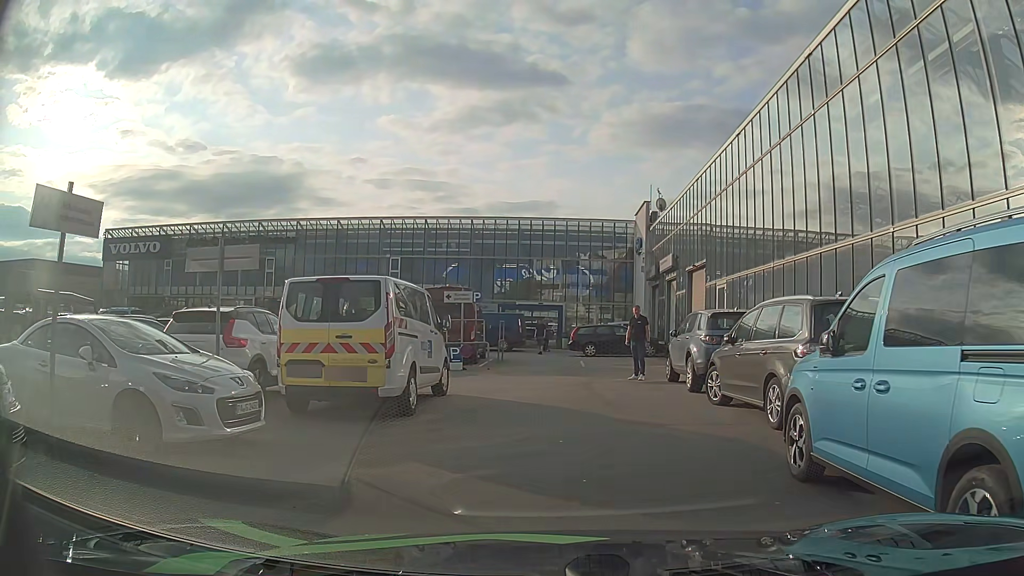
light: Day
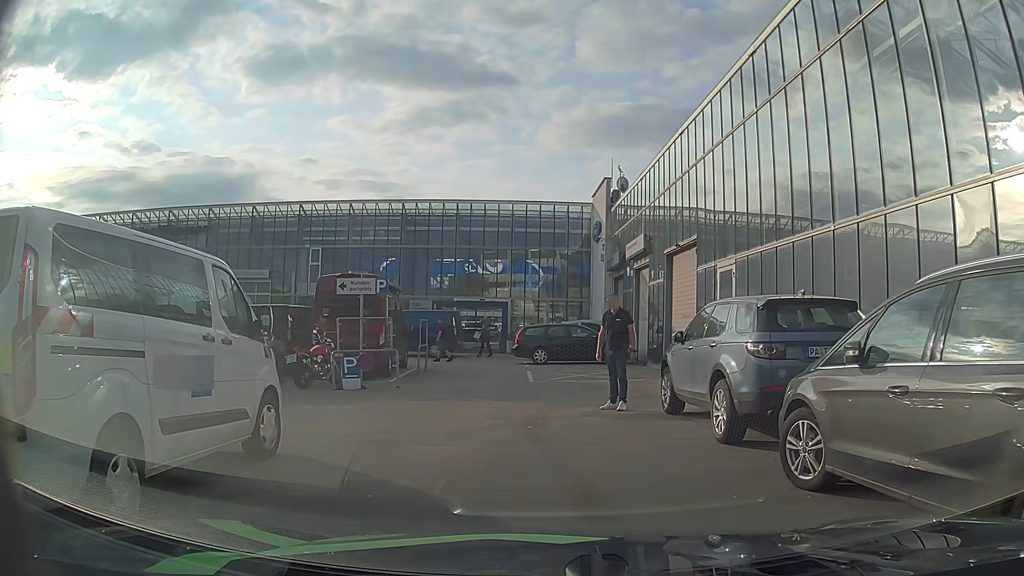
(0.0, +6.2) m; +4°
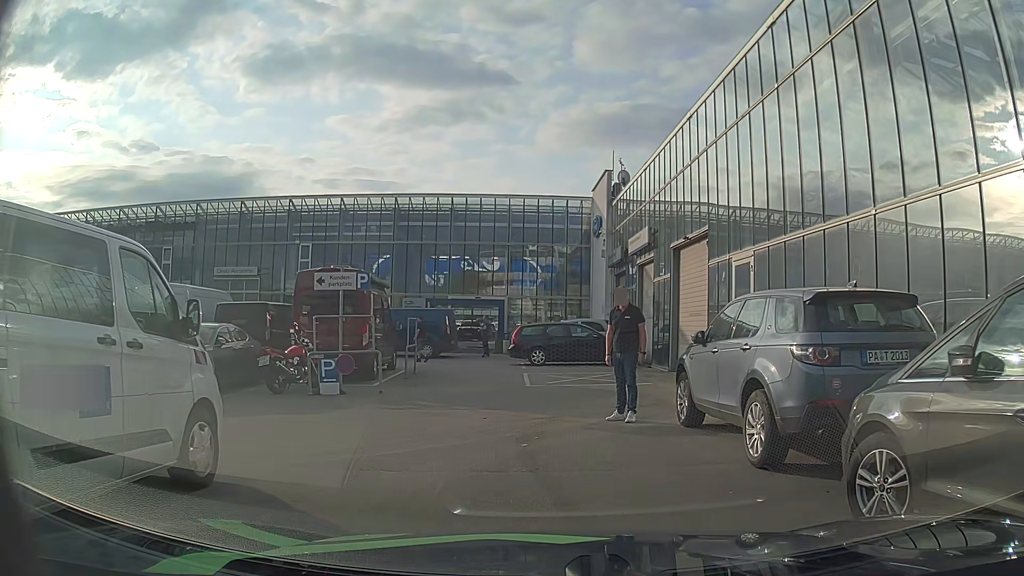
(-0.1, +1.4) m; -2°
